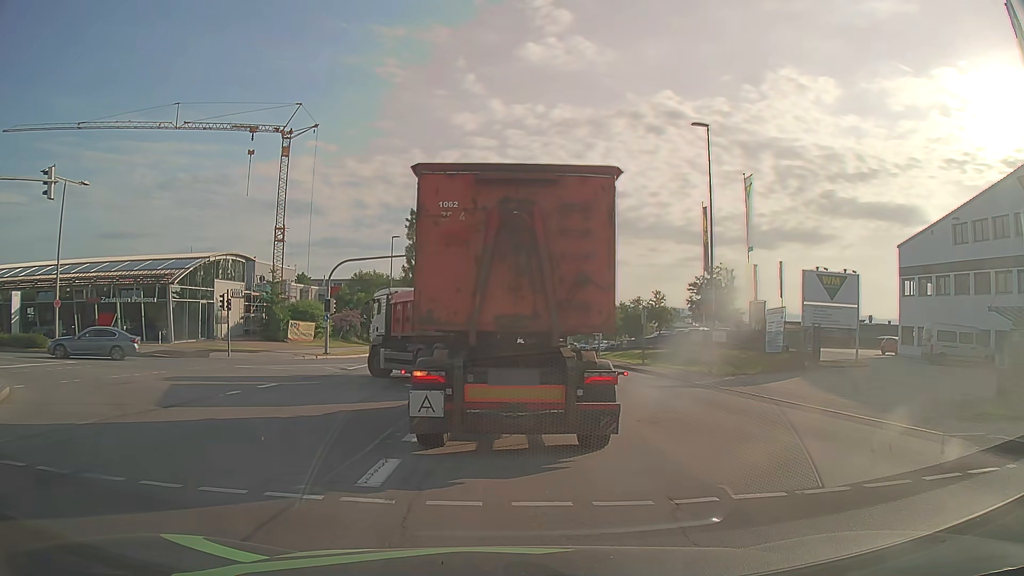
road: secondary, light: Day
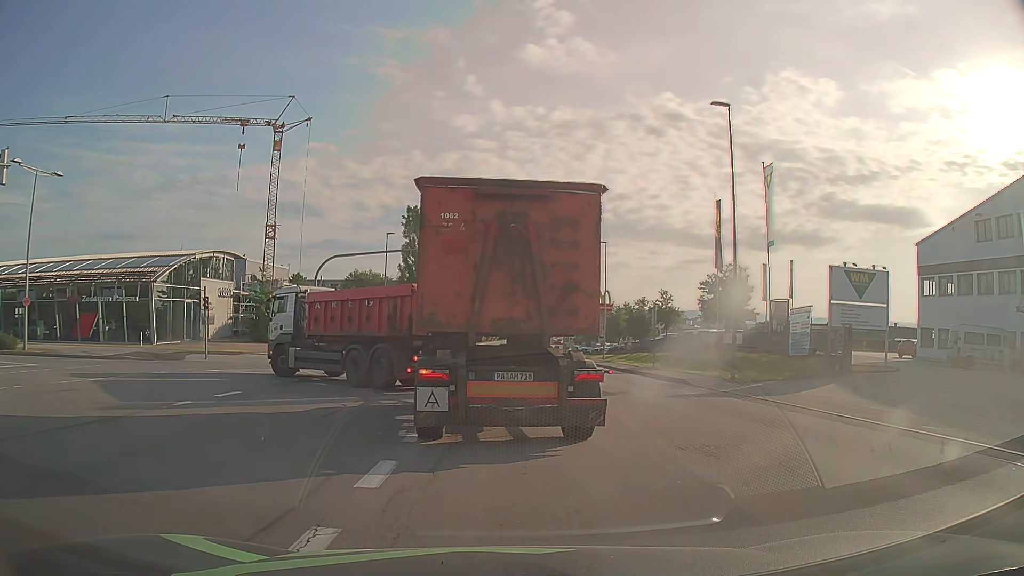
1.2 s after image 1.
(0.0, +3.0) m; -1°
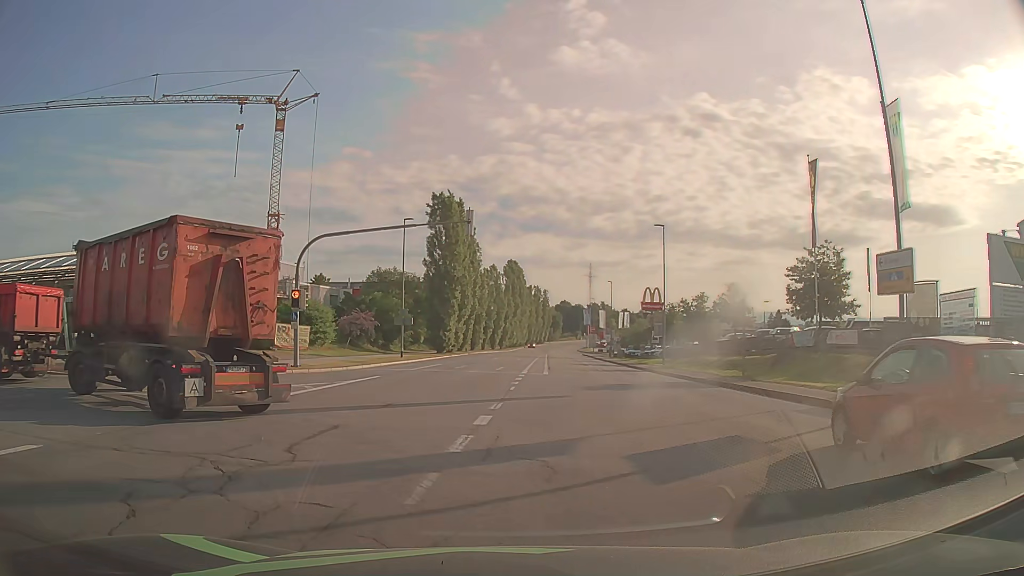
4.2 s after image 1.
(0.0, +9.5) m; -3°
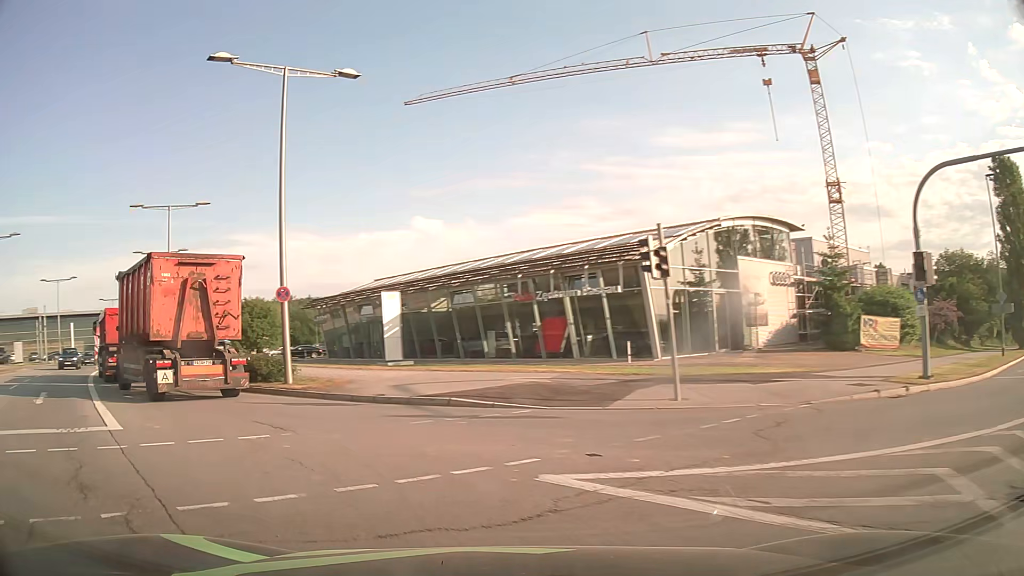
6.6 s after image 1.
(-4.6, +11.0) m; -46°
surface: asphalt
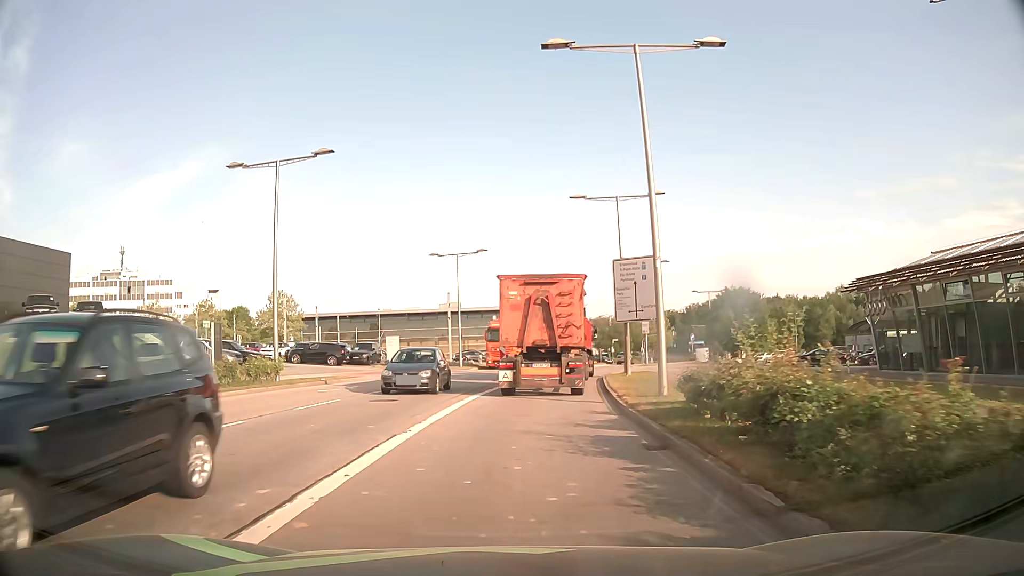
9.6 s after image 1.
(-10.8, +19.3) m; -40°
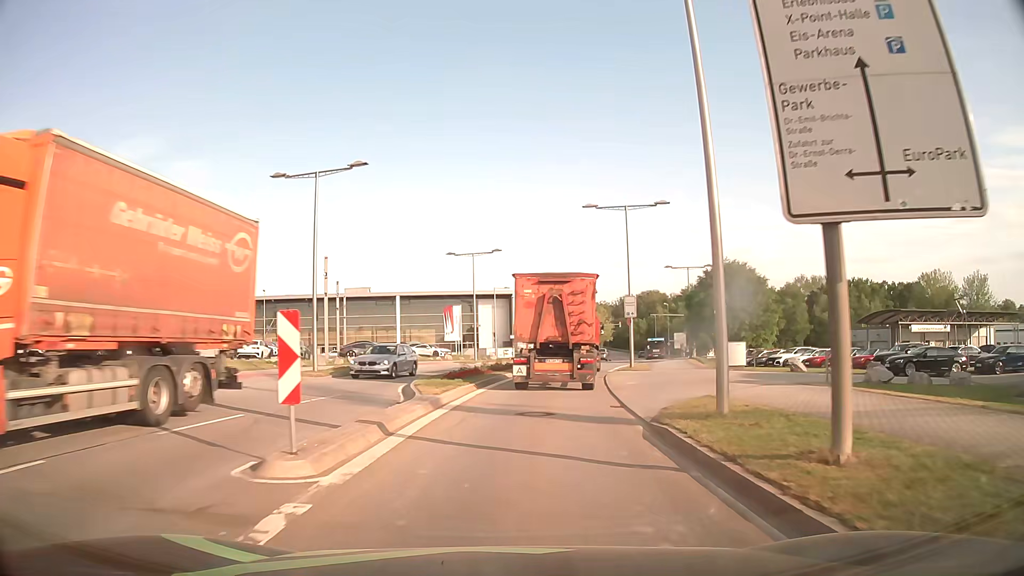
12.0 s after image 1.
(+1.1, +23.8) m; +7°
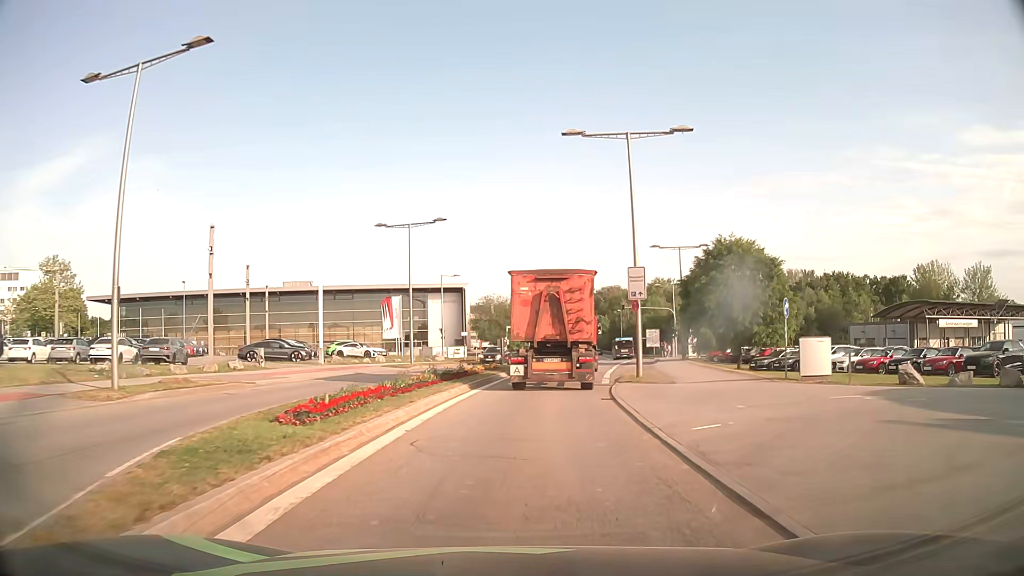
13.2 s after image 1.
(+0.5, +13.3) m; +4°
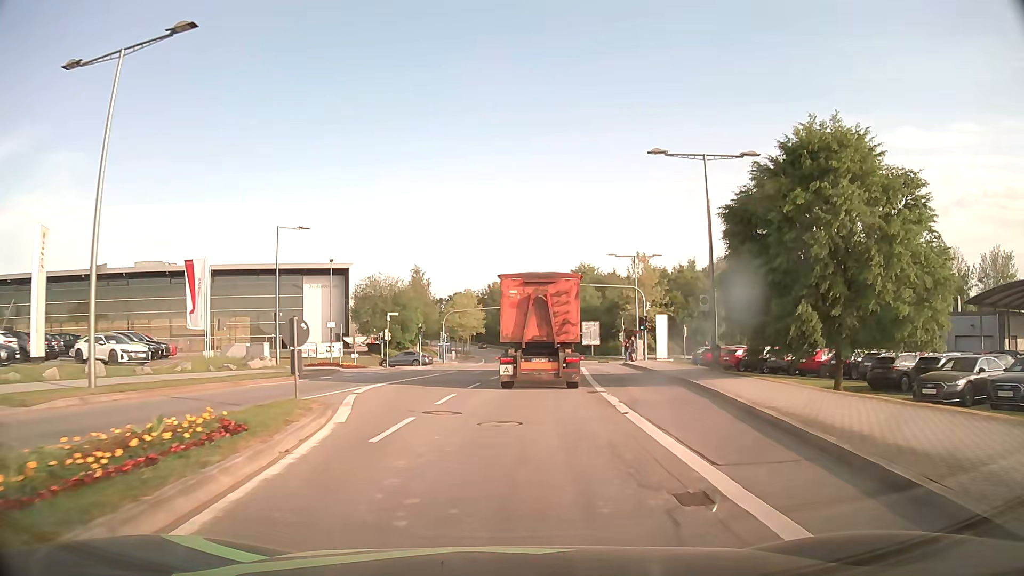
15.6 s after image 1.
(+1.9, +27.5) m; +8°
(0, +10) (+1, +20) (+1, +30) (+2, +40) (+3, +50) (+5, +60) (+12, +67) (+21, +71) (+30, +75) (+39, +80) m
